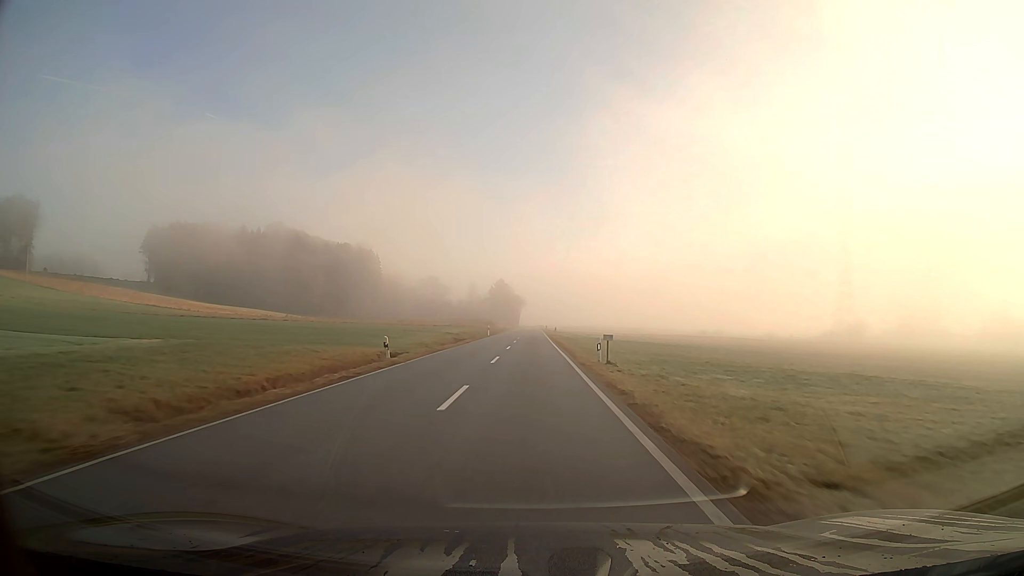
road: secondary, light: Day
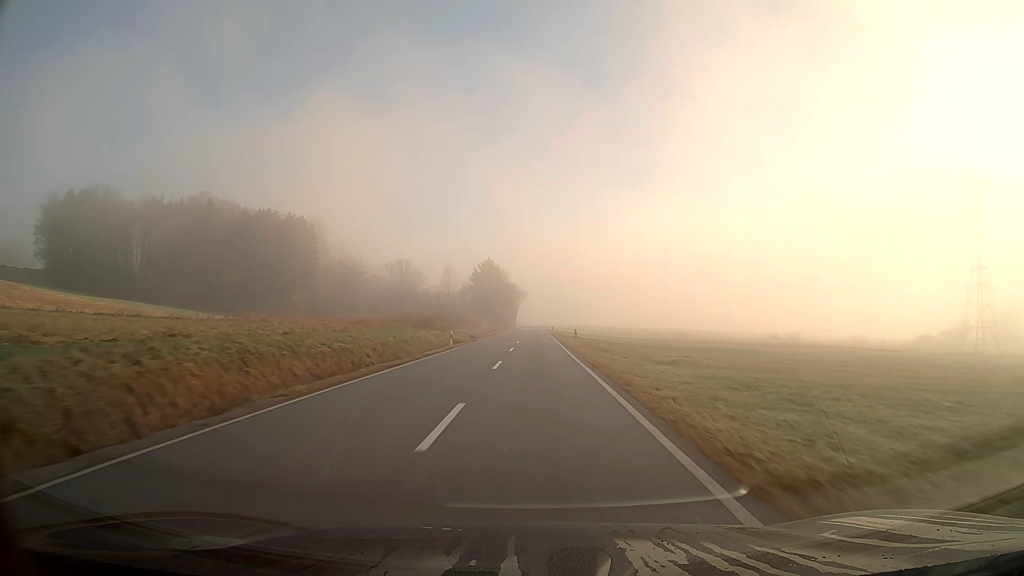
(+0.1, +76.1) m; 0°
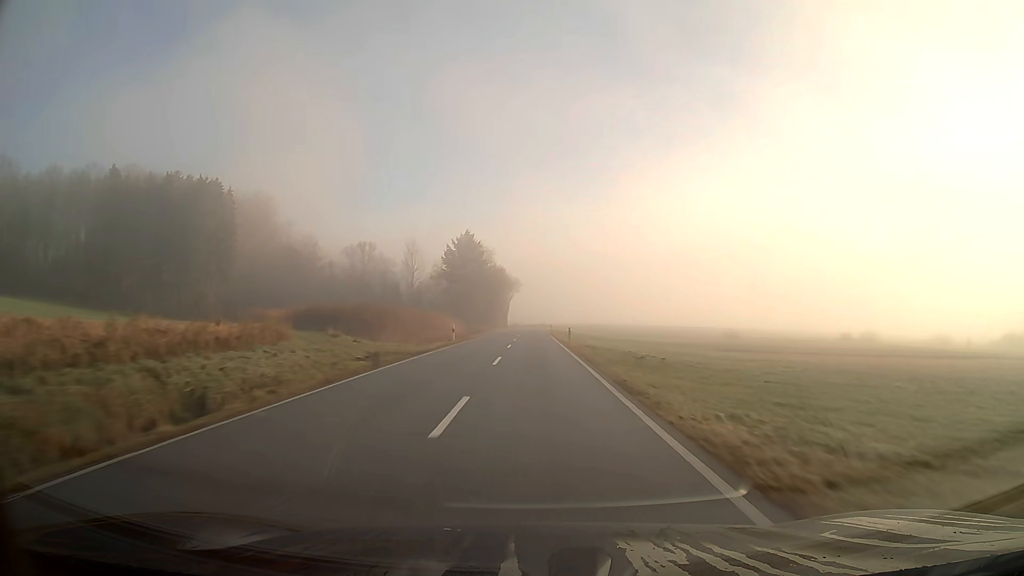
(+0.2, +47.5) m; 0°
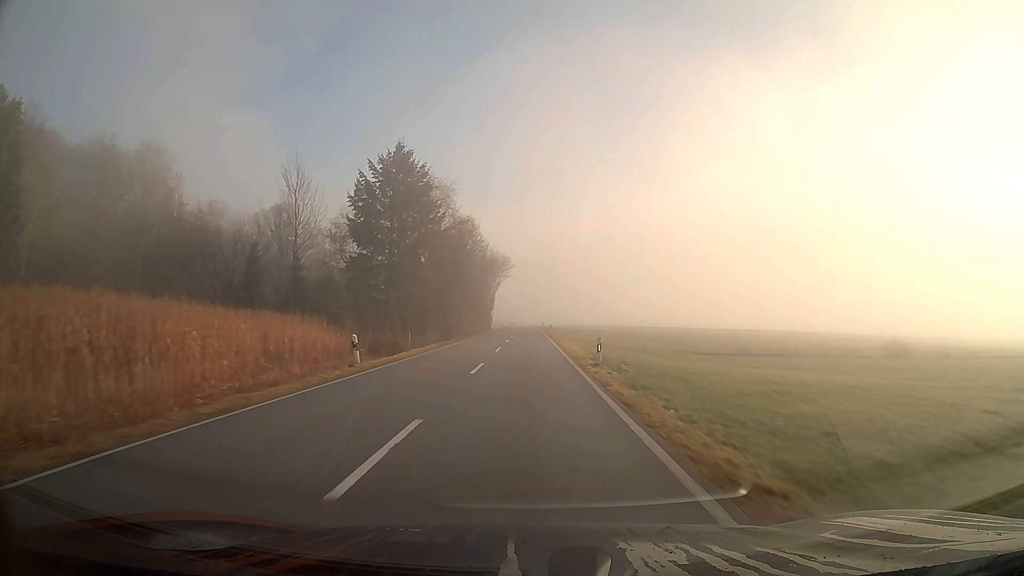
(+0.1, +63.0) m; 0°
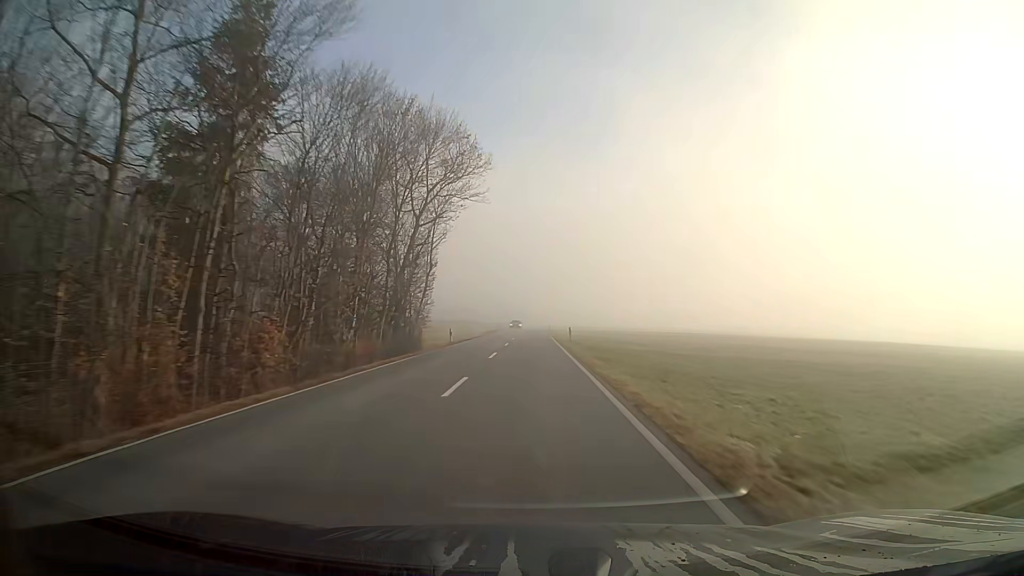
(-0.2, +77.7) m; 0°
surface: asphalt
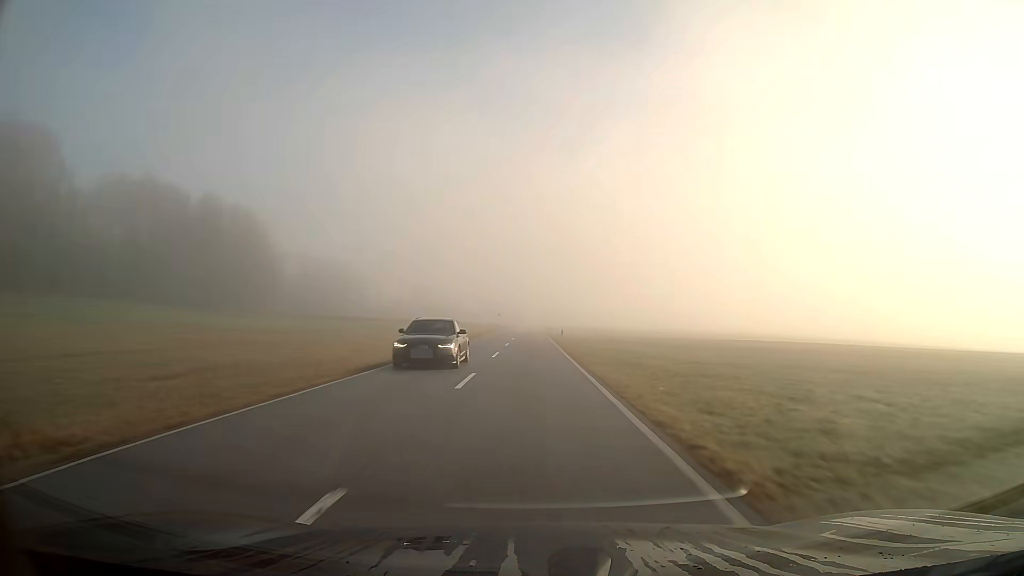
(+0.1, +46.6) m; 0°
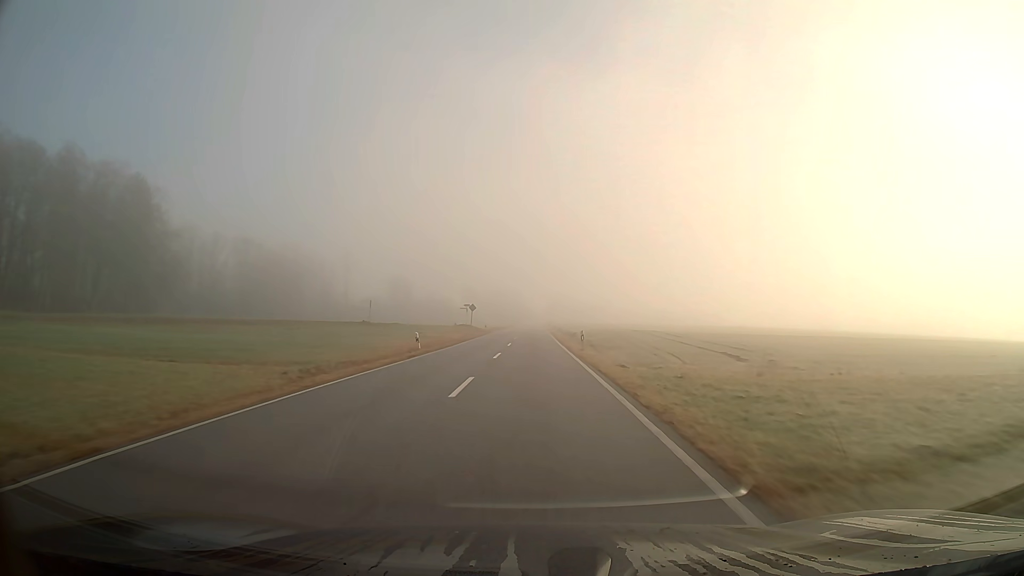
(-0.1, +62.1) m; 0°
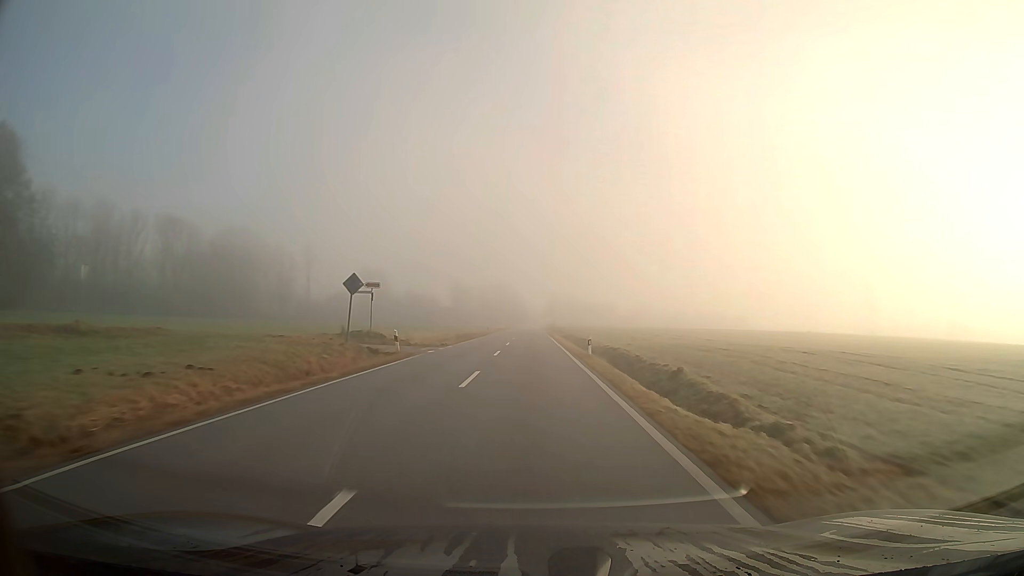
(0.0, +46.6) m; 0°
(0, +10) (0, +20) (0, +30) (0, +40) (0, +50) (0, +60) (0, +70) (0, +80) (0, +90) (0, +100) m
